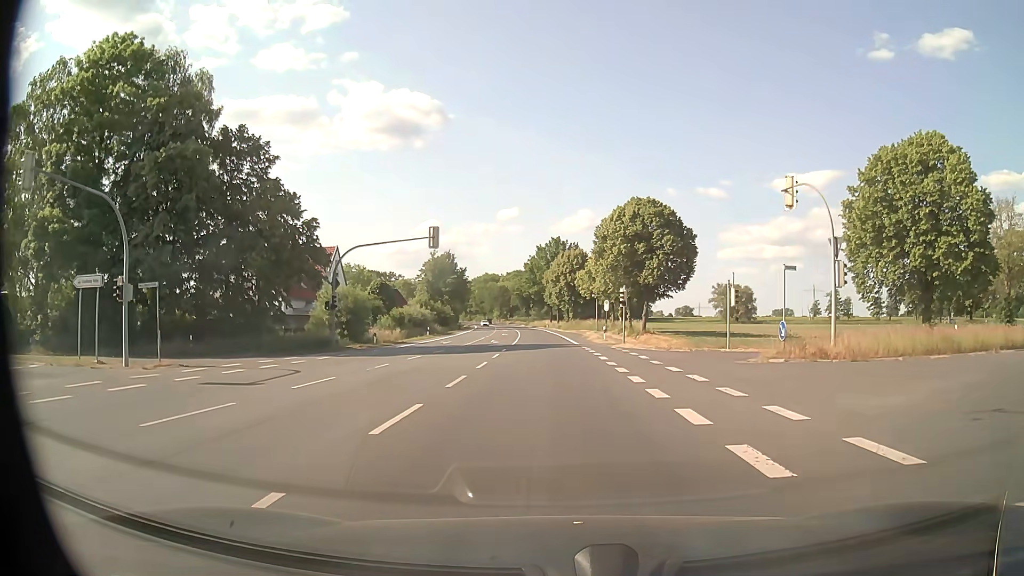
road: primary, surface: asphalt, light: Day
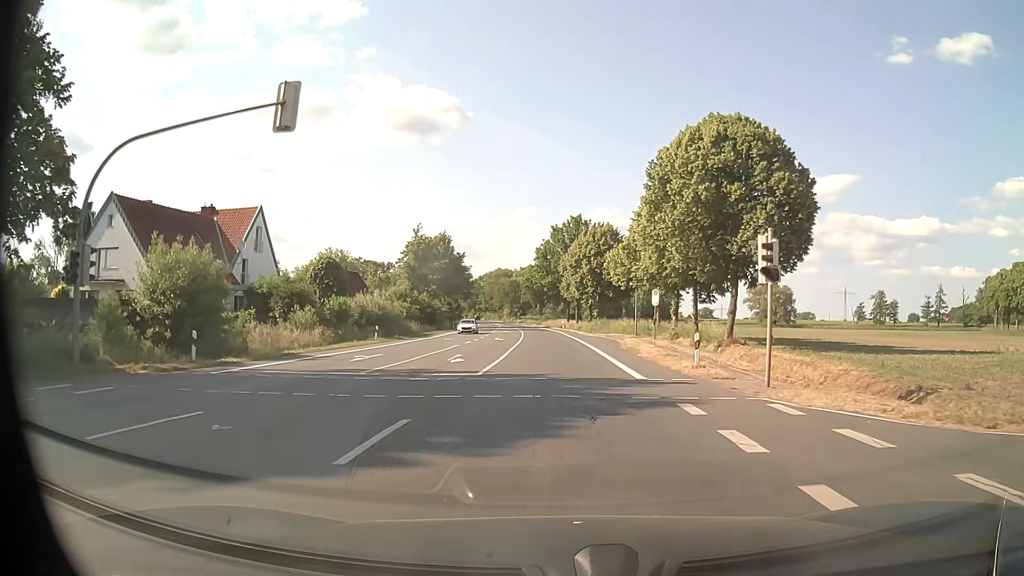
(-0.4, +26.7) m; -1°
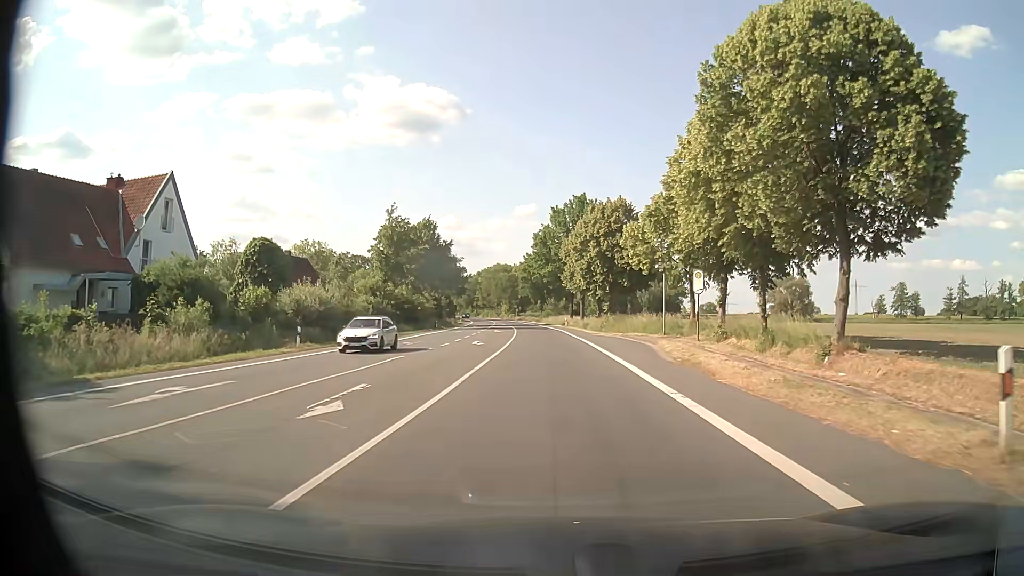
(0.0, +14.6) m; 0°
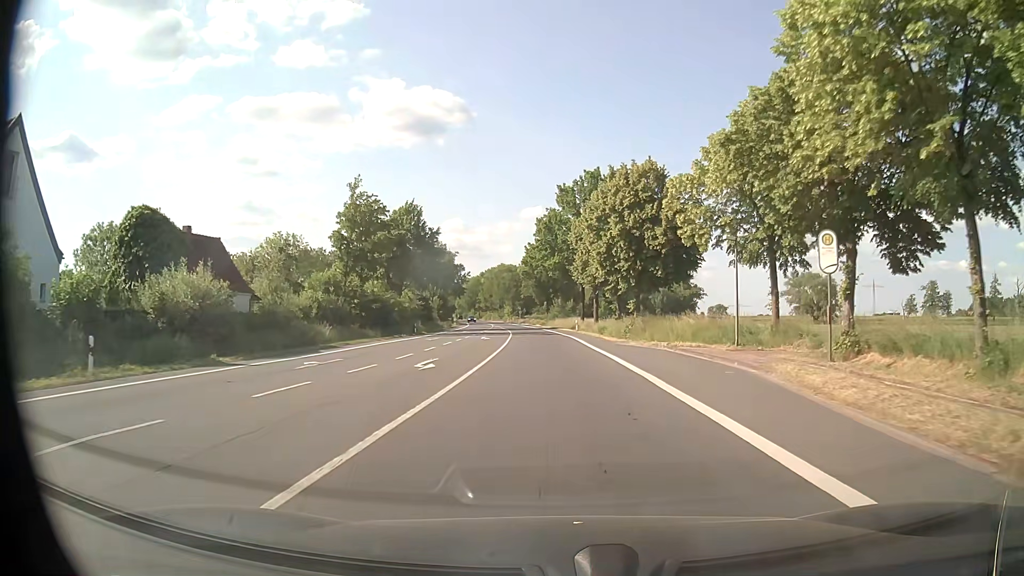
(-0.1, +16.2) m; 0°
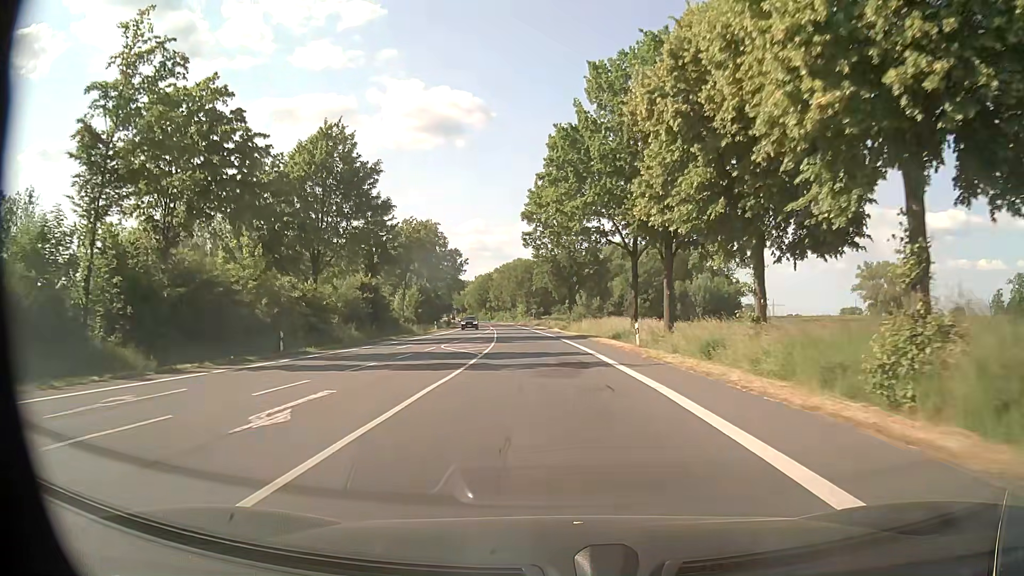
(-0.7, +36.3) m; -2°
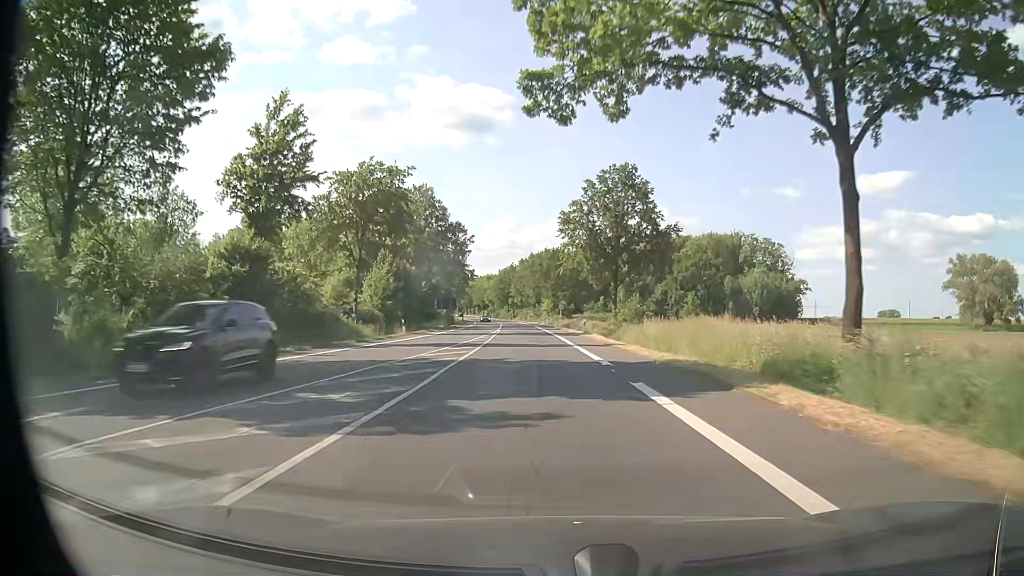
(-0.8, +29.9) m; -3°
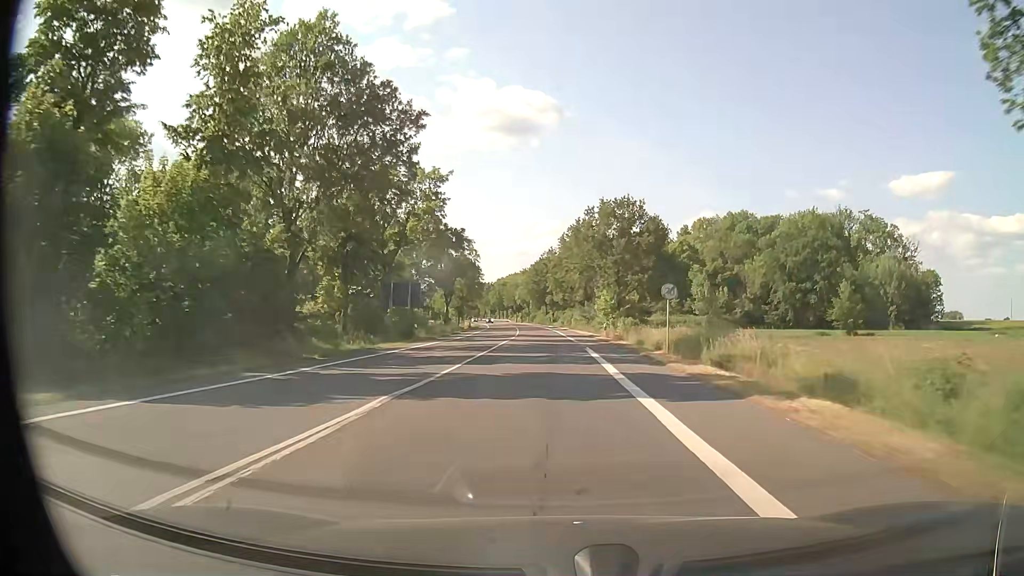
(-1.7, +54.1) m; -4°
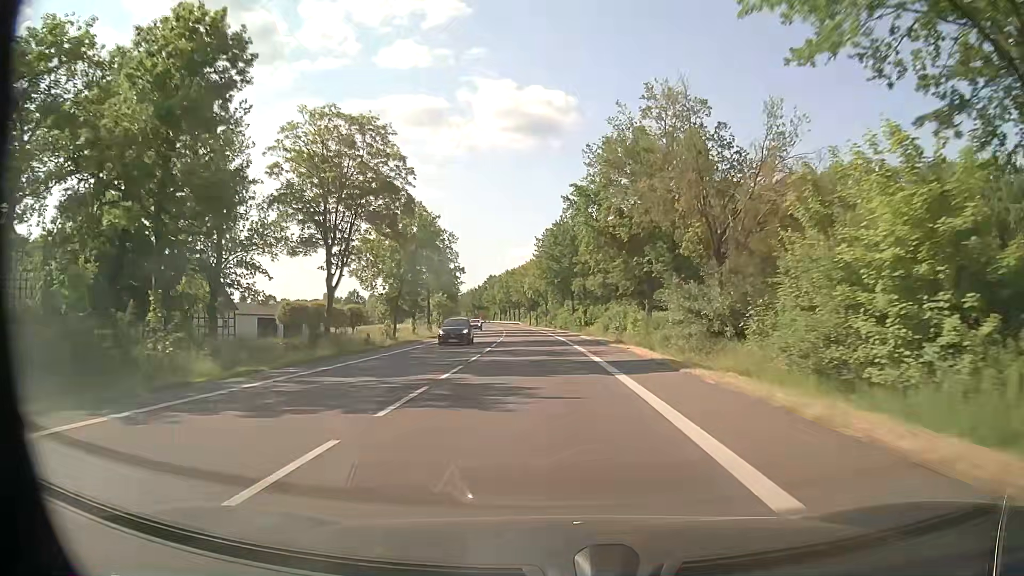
(-0.9, +61.0) m; -2°
(0, +10) (0, +20) (-1, +30) (-1, +40) (-2, +50) (-2, +60) (-3, +70) (-4, +80) (-5, +90) (-6, +100) m
